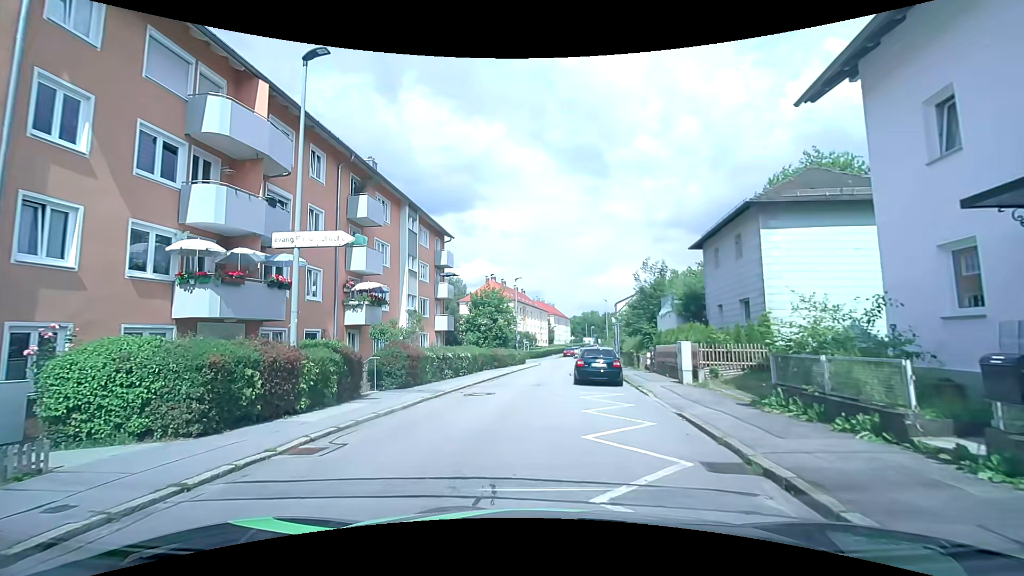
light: Day
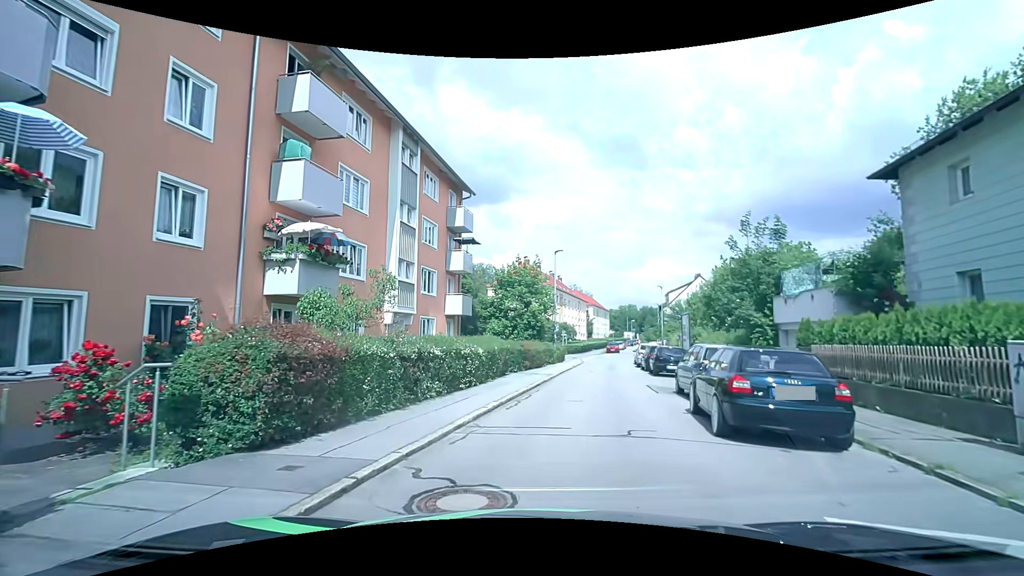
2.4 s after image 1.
(-0.3, +10.8) m; -2°
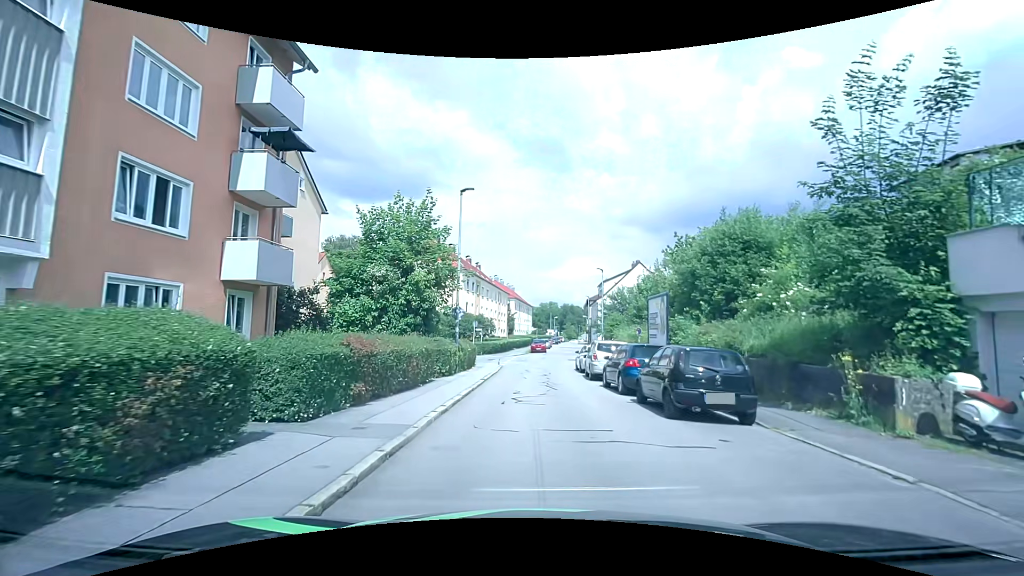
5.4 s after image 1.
(+1.2, +14.3) m; +9°
(0, +10) (0, +20) (0, +30) (+2, +40) (+3, +50) (+4, +60) (+4, +70) (+5, +80) (+6, +90) (+7, +100) m
